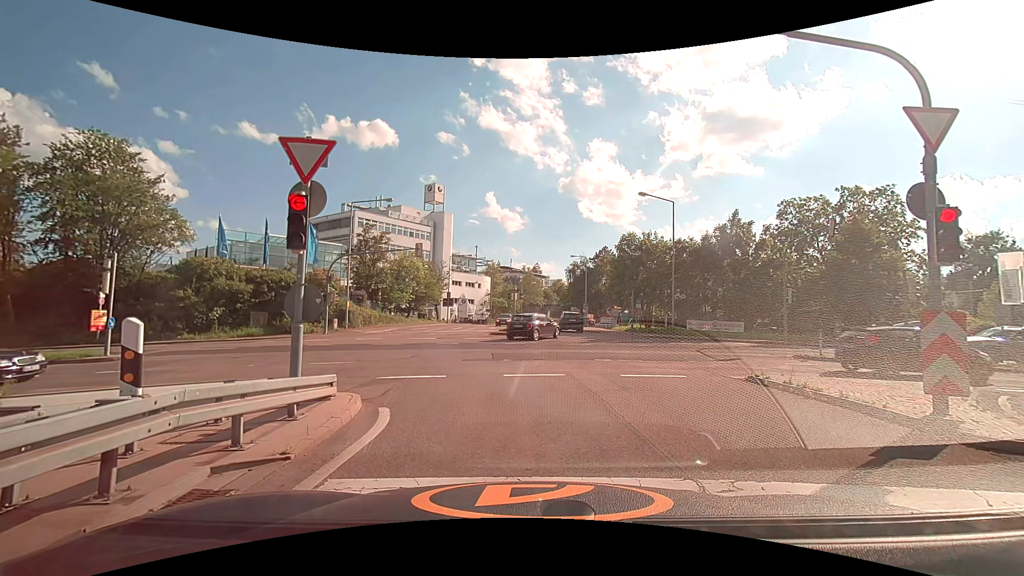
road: motorway_link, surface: asphalt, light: Day
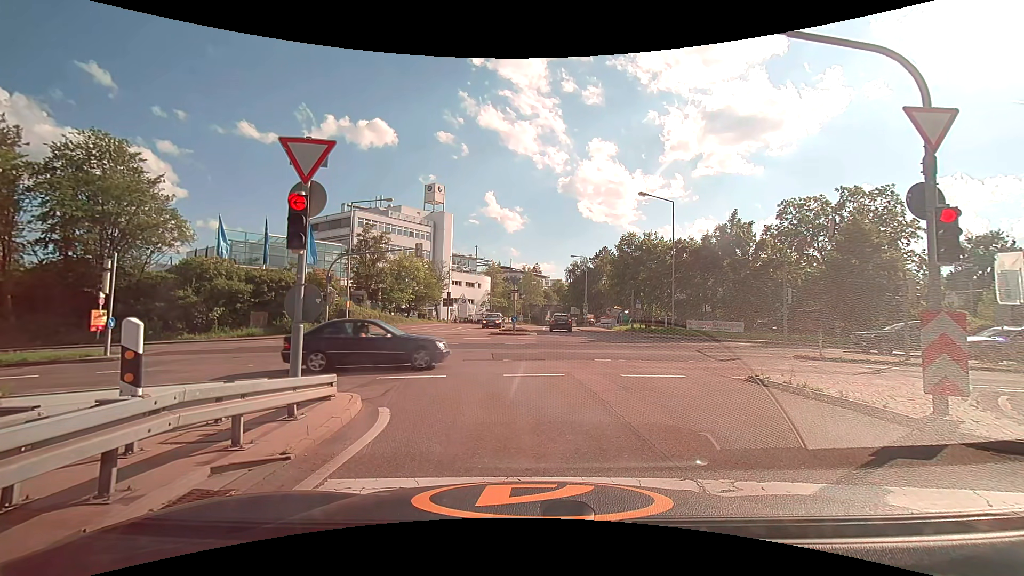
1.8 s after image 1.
(0.0, 0.0) m; 0°
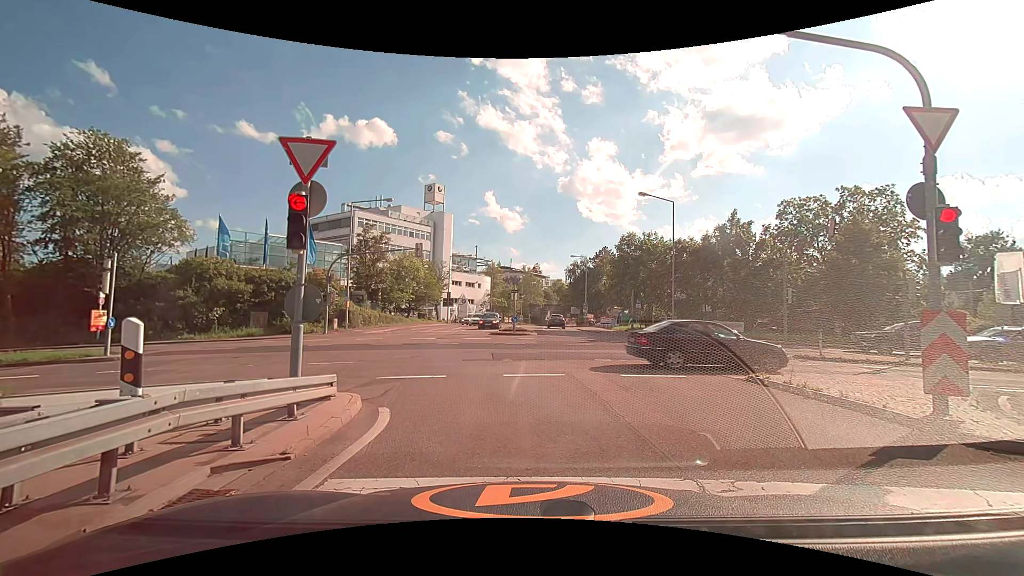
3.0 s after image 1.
(0.0, 0.0) m; 0°
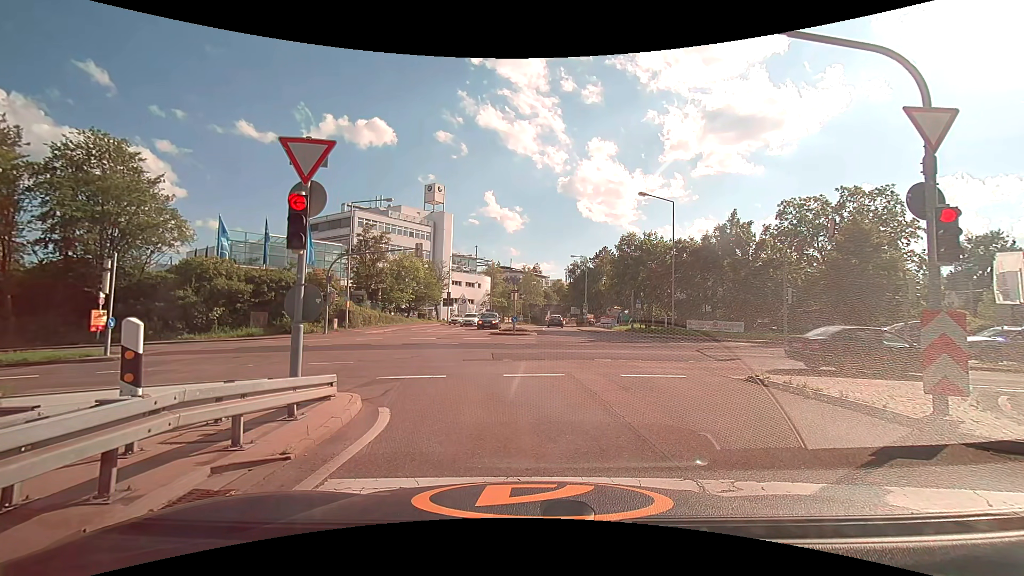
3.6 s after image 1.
(0.0, 0.0) m; 0°
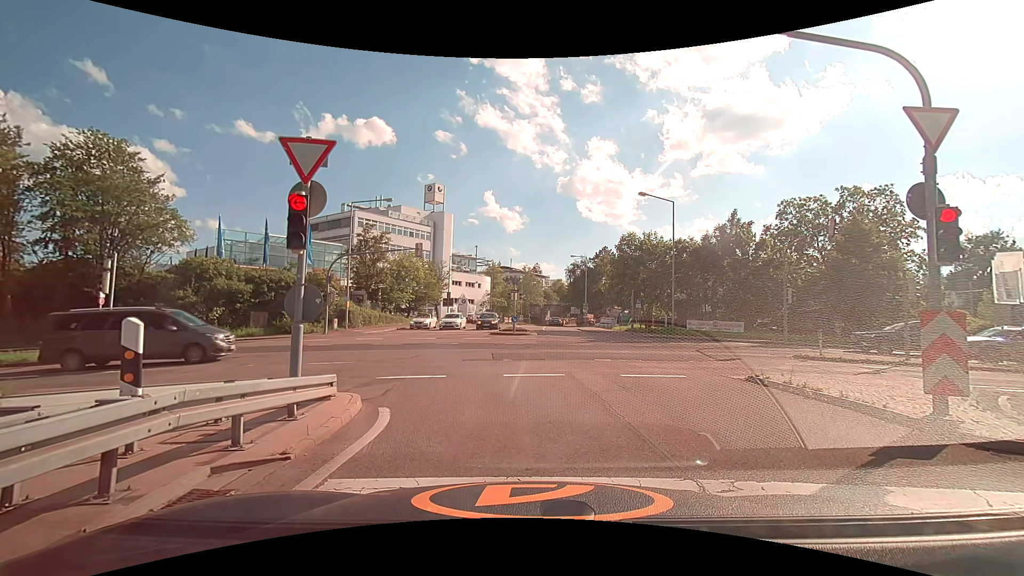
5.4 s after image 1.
(0.0, 0.0) m; 0°
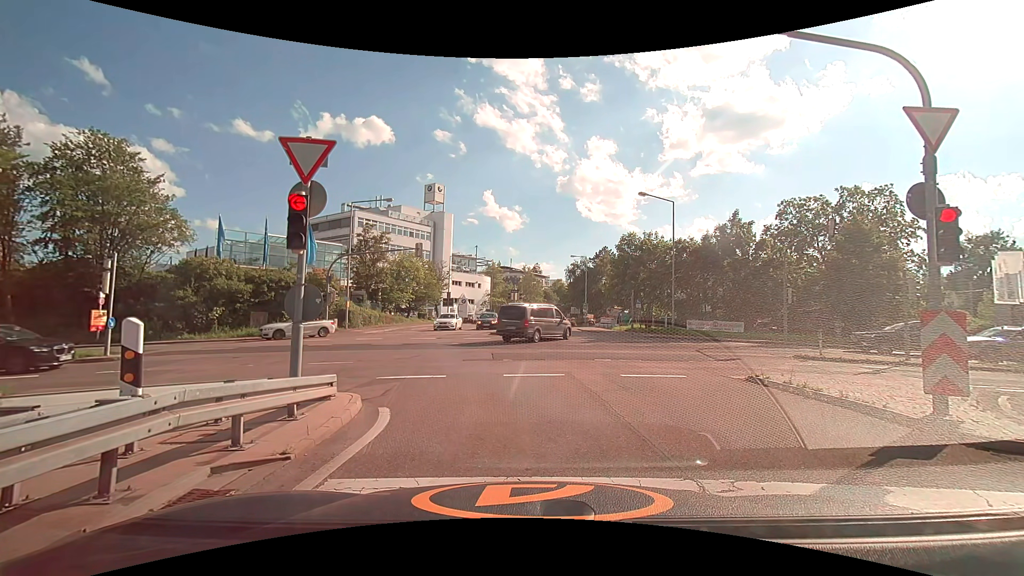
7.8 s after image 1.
(0.0, 0.0) m; 0°
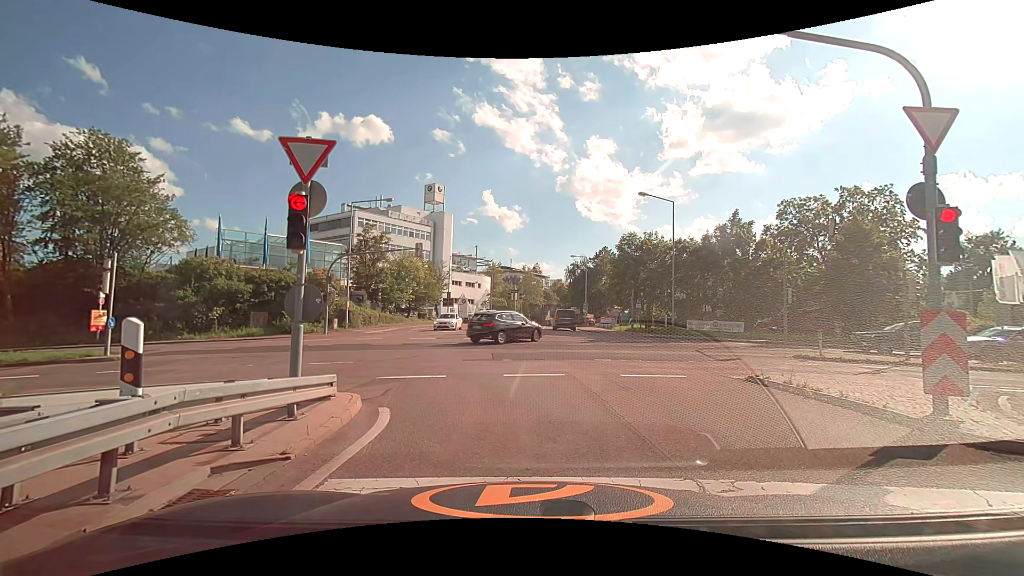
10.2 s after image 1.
(0.0, 0.0) m; 0°
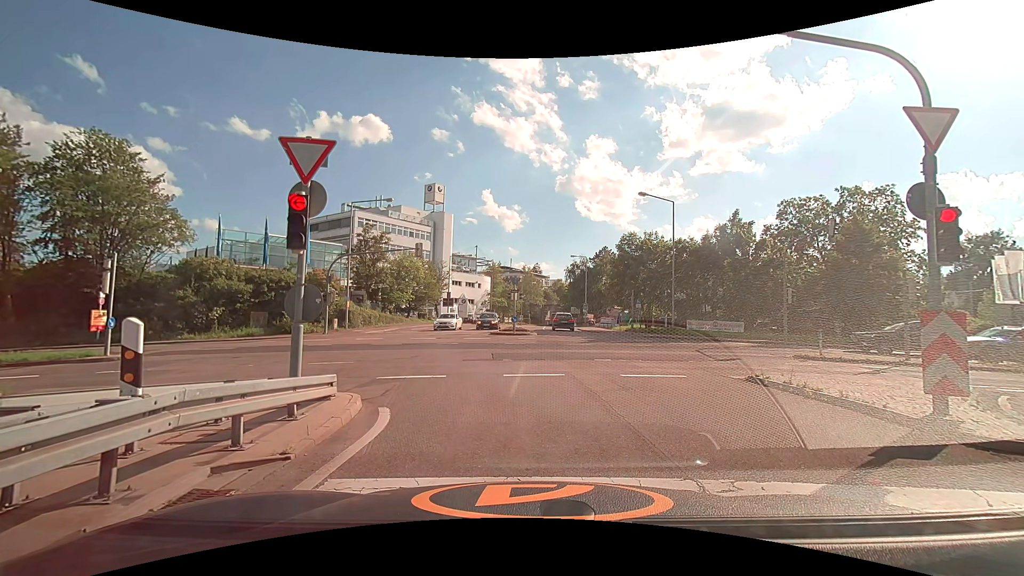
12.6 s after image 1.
(0.0, 0.0) m; 0°
